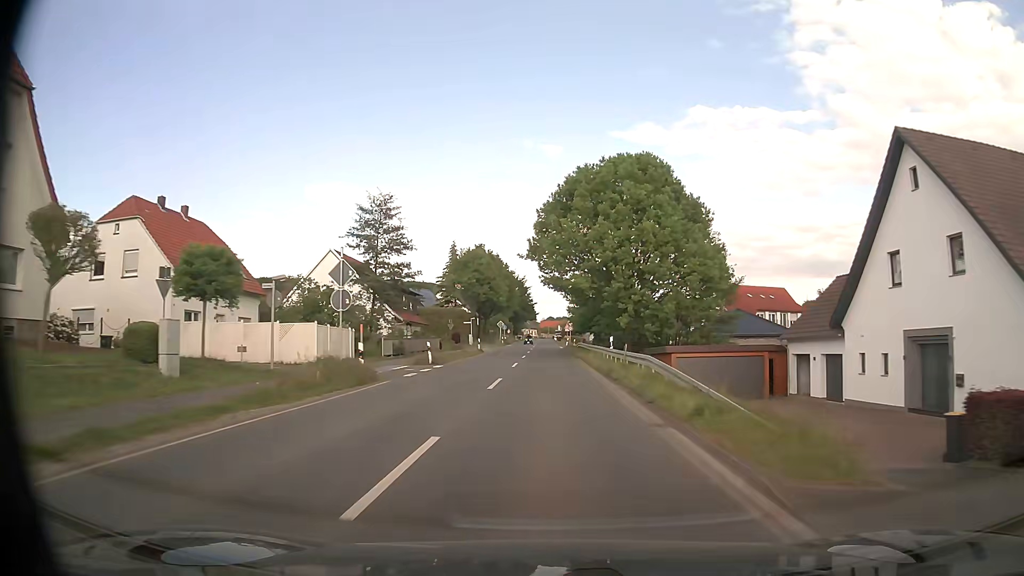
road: secondary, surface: asphalt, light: Day
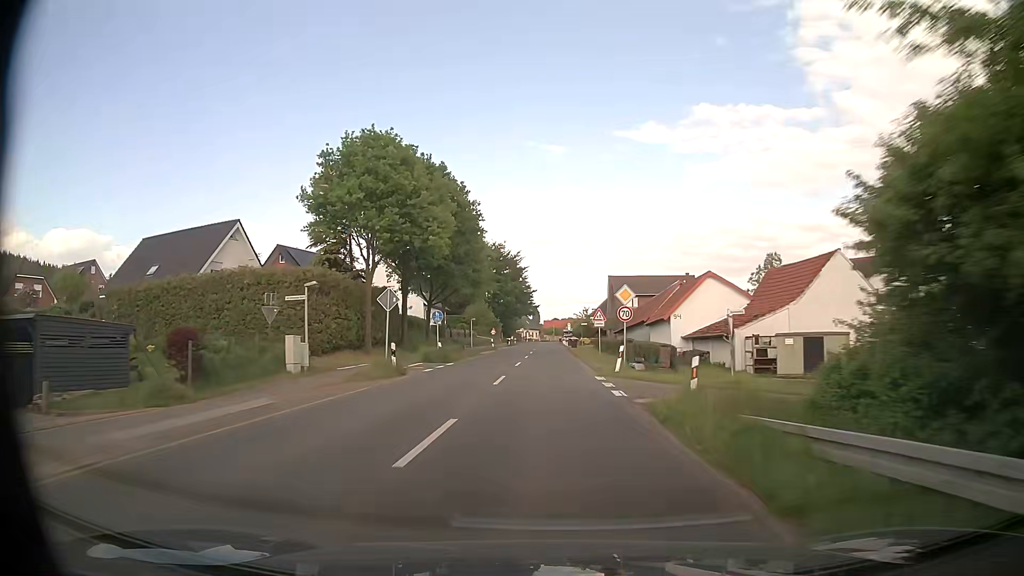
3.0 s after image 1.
(-0.2, +58.5) m; 0°
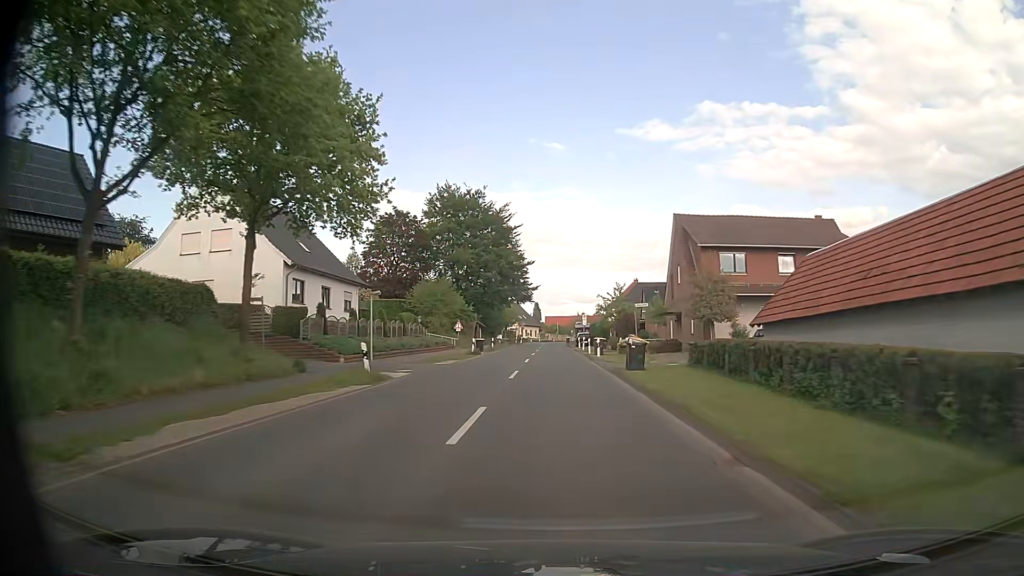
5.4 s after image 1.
(-0.6, +46.9) m; 0°
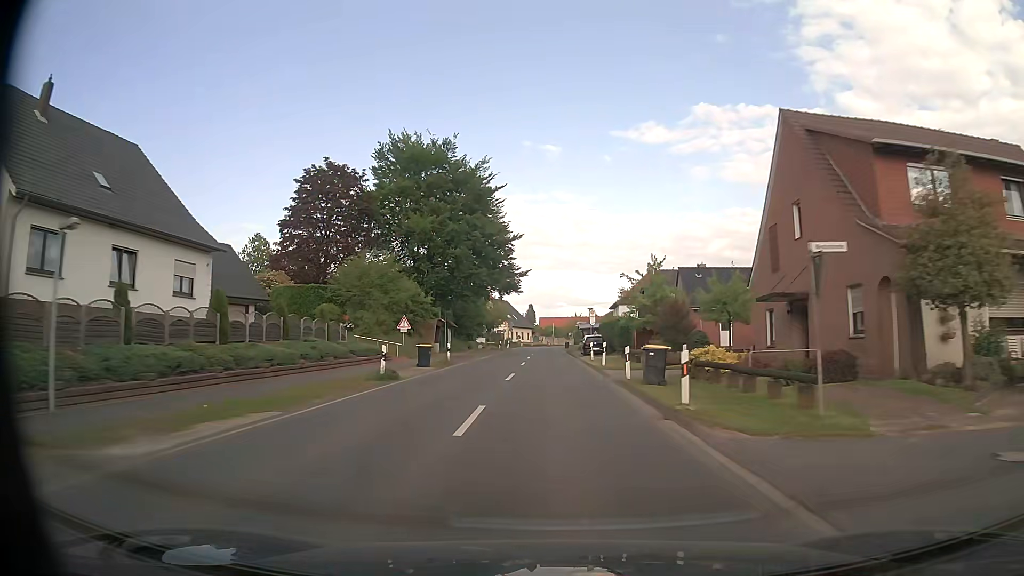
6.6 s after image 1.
(+0.1, +23.2) m; 0°
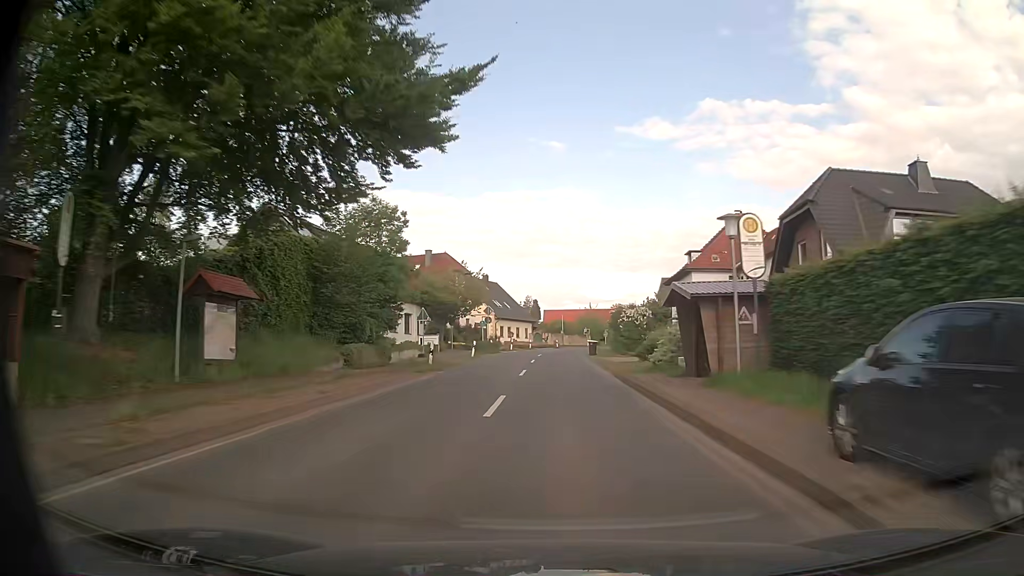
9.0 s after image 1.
(-0.2, +45.9) m; 0°
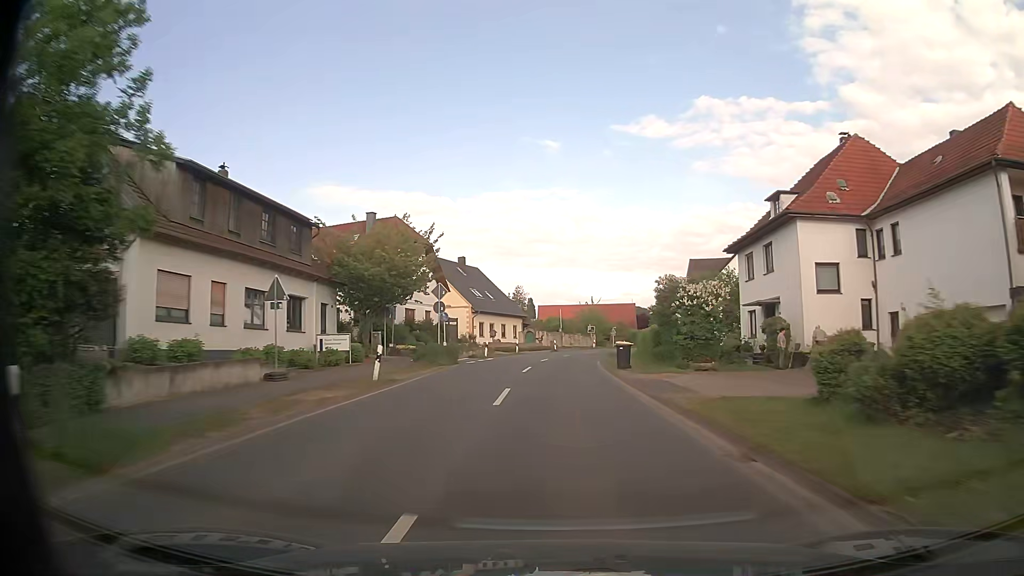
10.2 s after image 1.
(0.0, +22.8) m; +1°
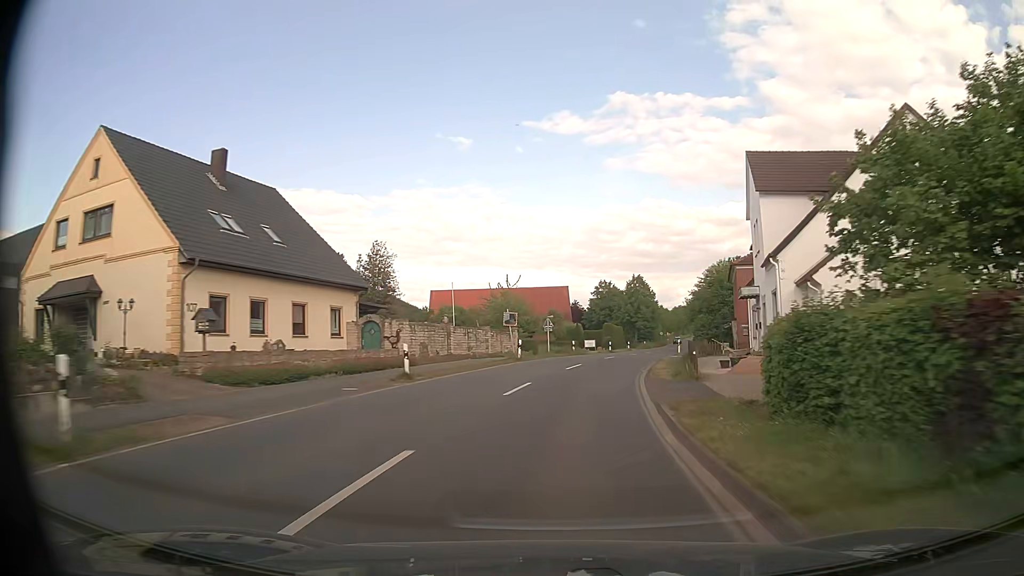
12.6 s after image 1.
(+2.0, +45.4) m; +7°
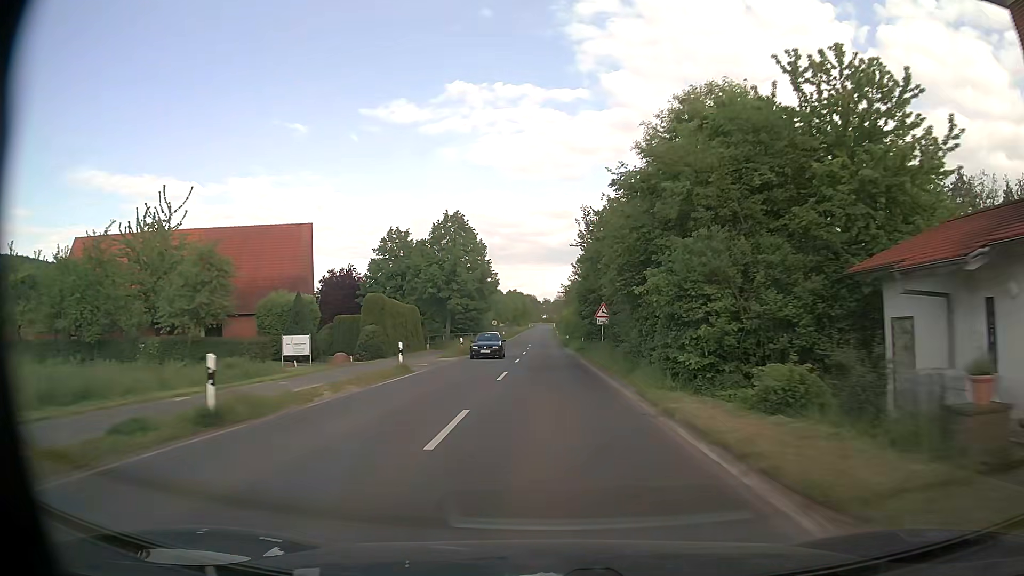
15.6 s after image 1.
(+8.2, +54.8) m; +15°
(0, +10) (0, +20) (0, +30) (0, +40) (0, +50) (0, +60) (-1, +70) (-1, +80) (-1, +90) (-1, +100) m
